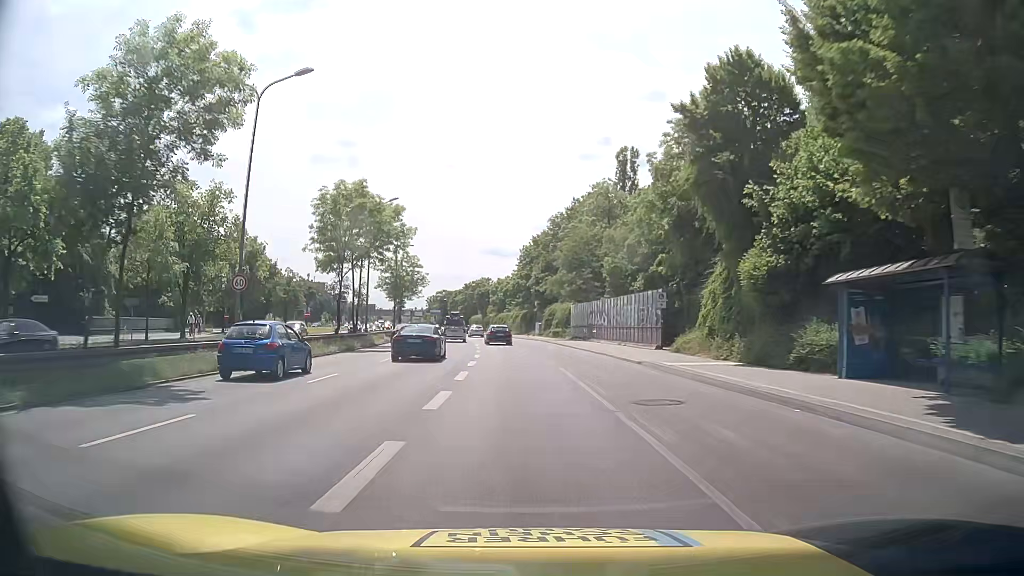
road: trunk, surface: asphalt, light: Day
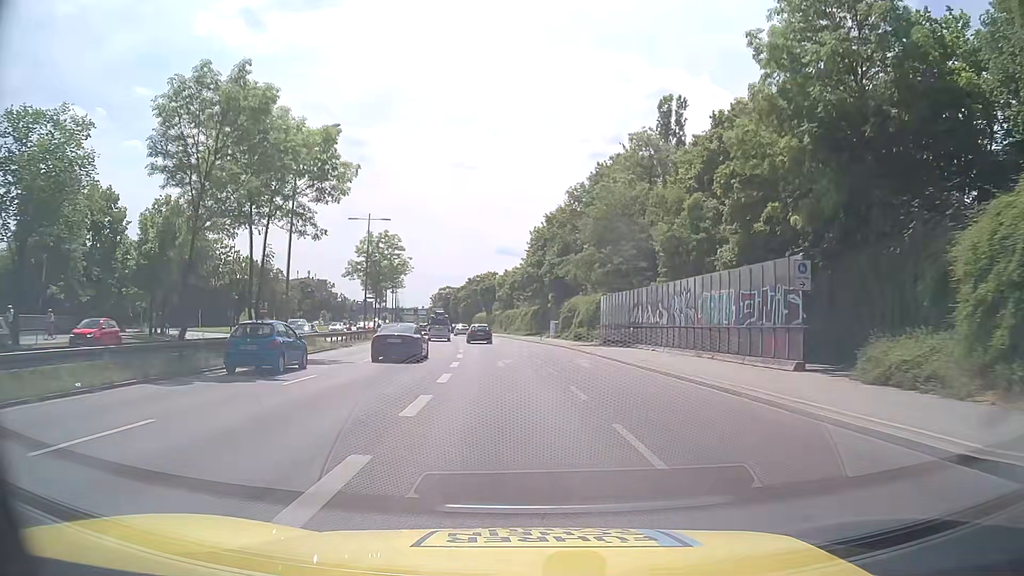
(-0.2, +19.0) m; 0°
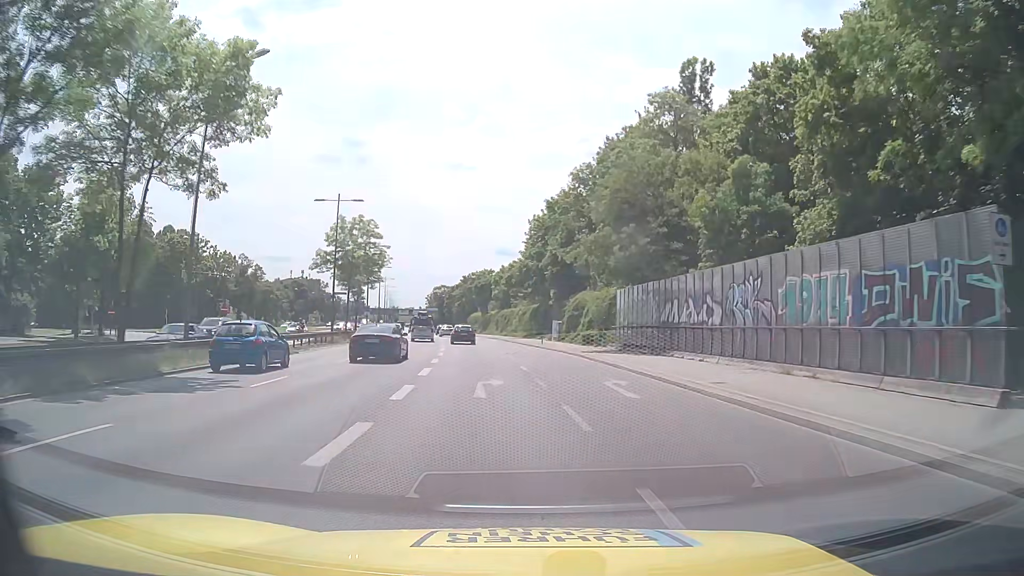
(-0.1, +9.7) m; -1°
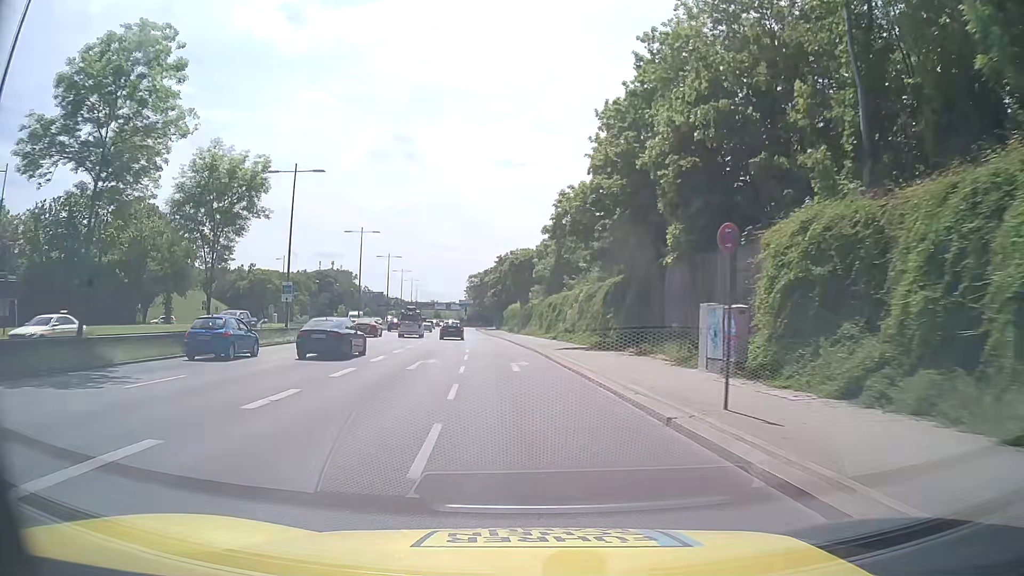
(-0.8, +38.9) m; -4°
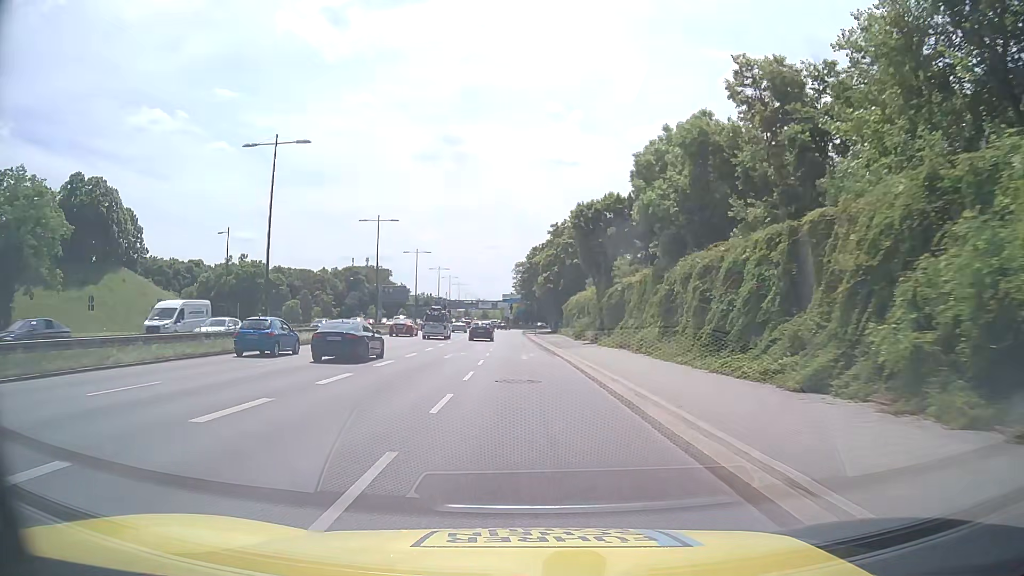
(-2.2, +37.8) m; -5°
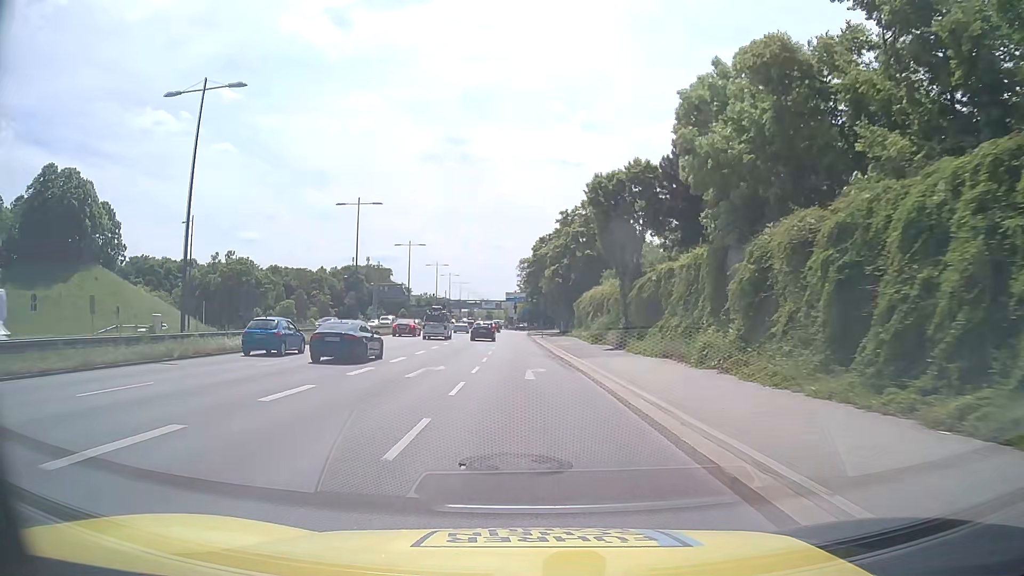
(-0.1, +9.4) m; -1°
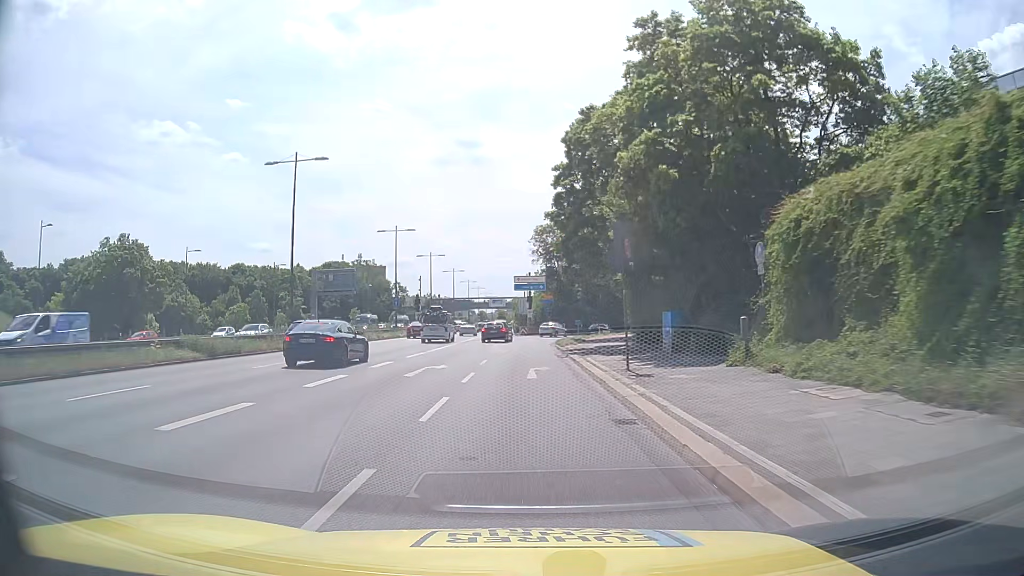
(-0.9, +45.4) m; -2°
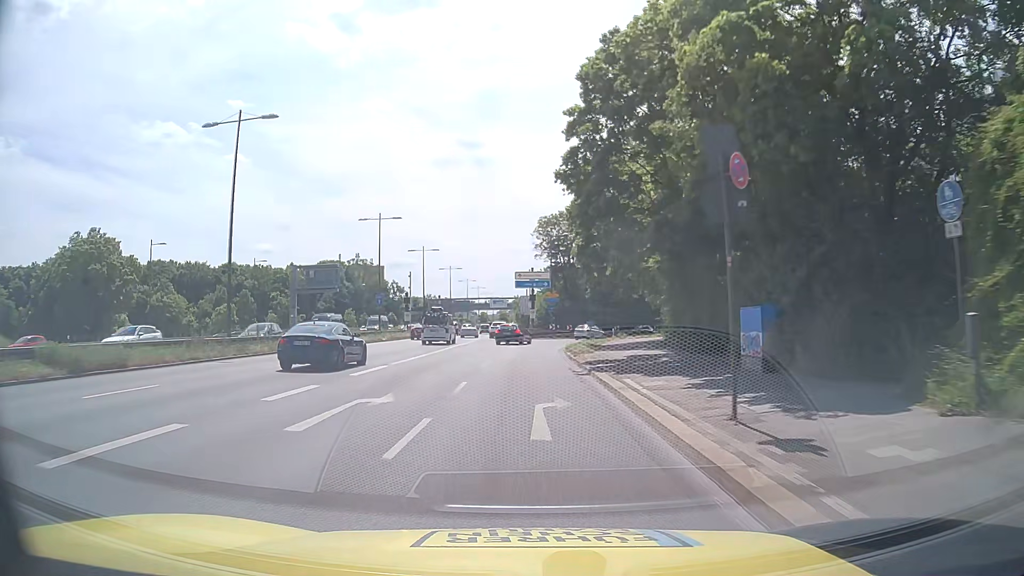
(0.0, +8.5) m; 0°
(0, +10) (0, +20) (0, +30) (0, +40) (+2, +50) (+6, +59) (+11, +68) (+17, +75) (+25, +82) (+33, +88) m
